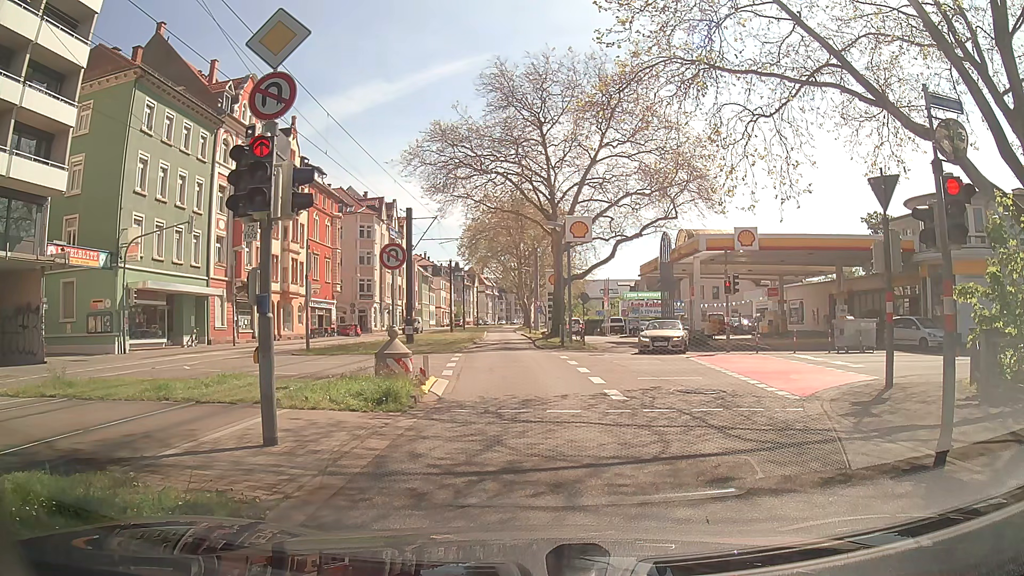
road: secondary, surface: asphalt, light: Day
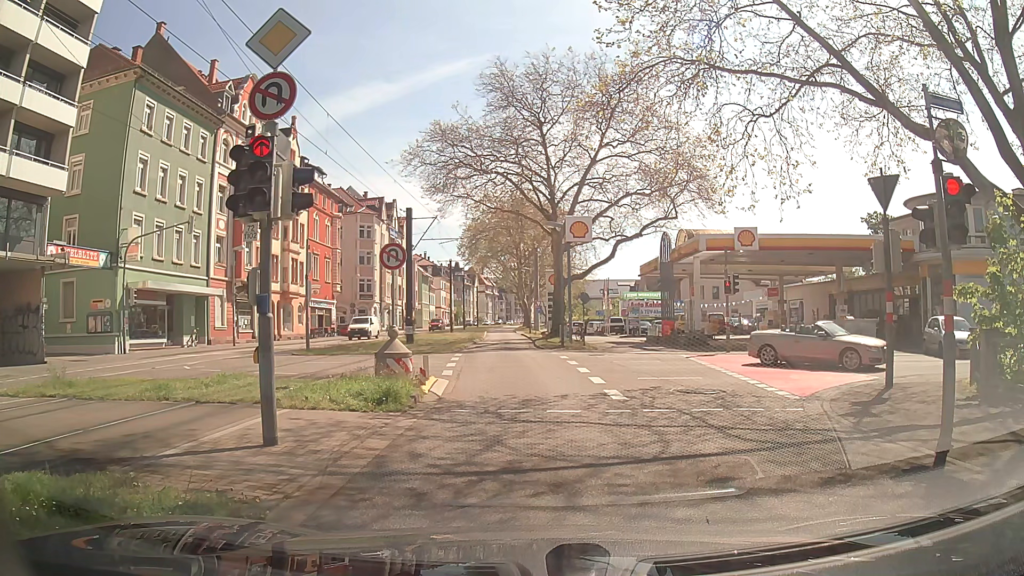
(0.0, 0.0) m; 0°
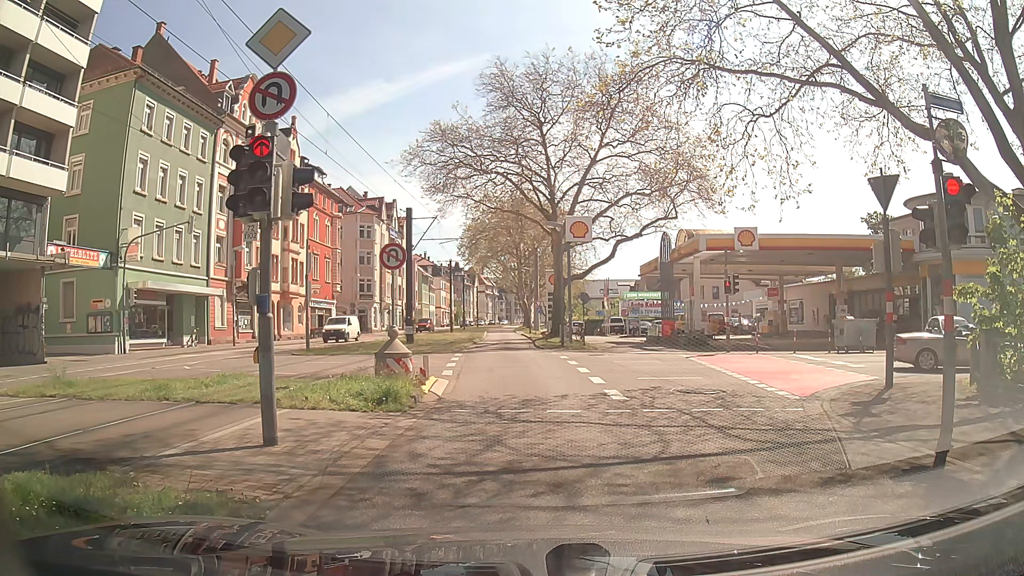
(0.0, 0.0) m; 0°
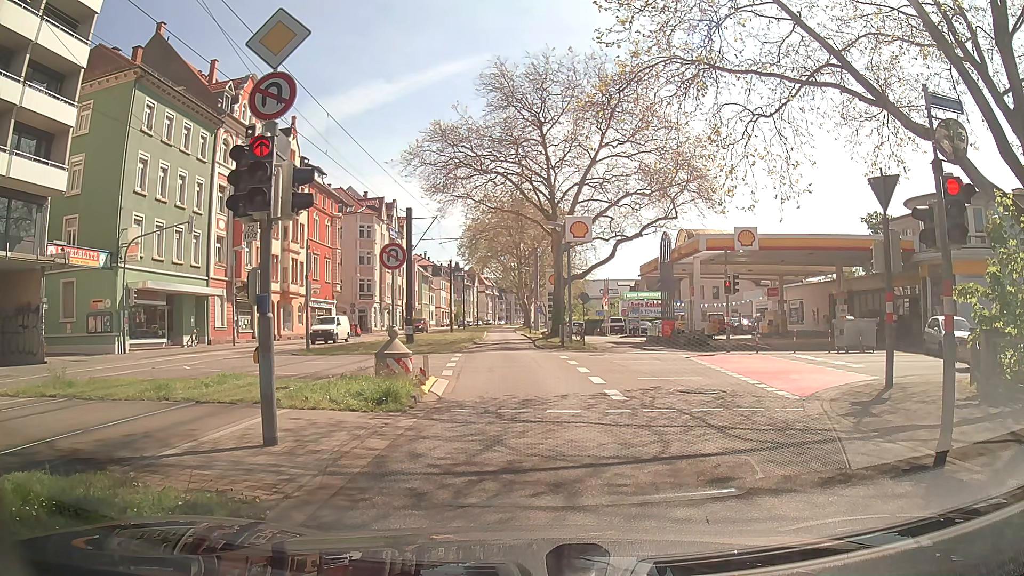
(0.0, 0.0) m; 0°
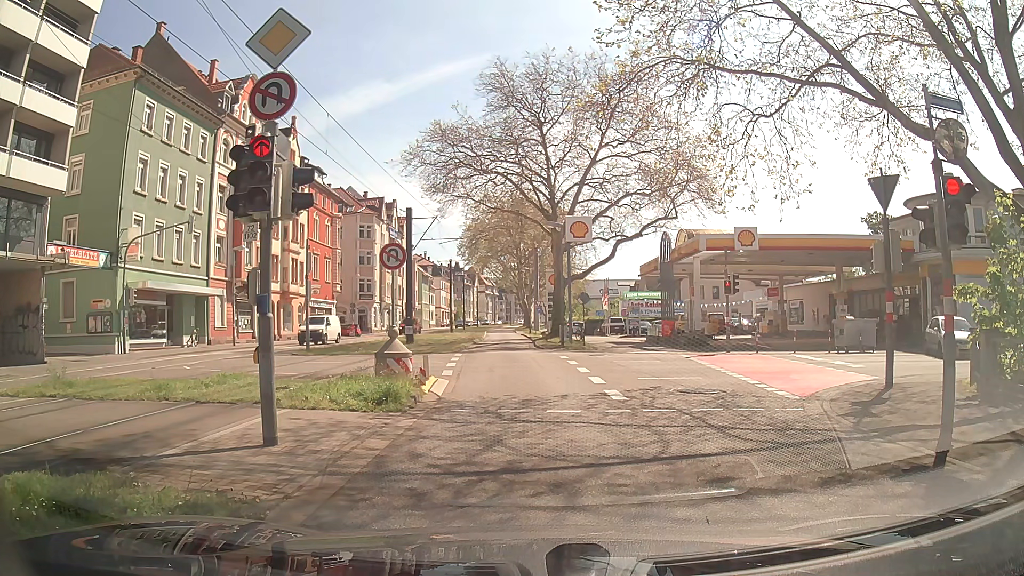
(0.0, 0.0) m; 0°
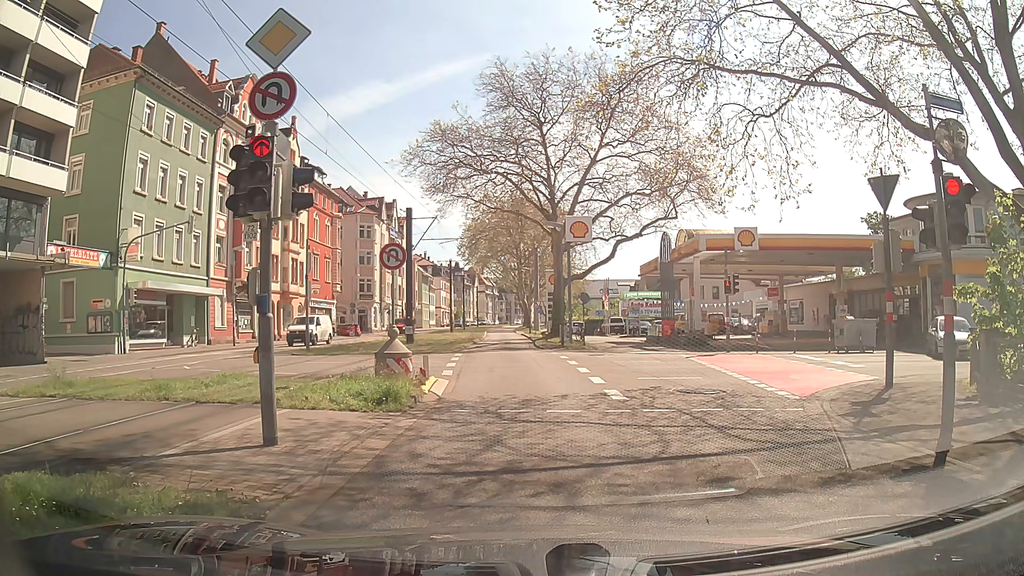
(0.0, 0.0) m; 0°
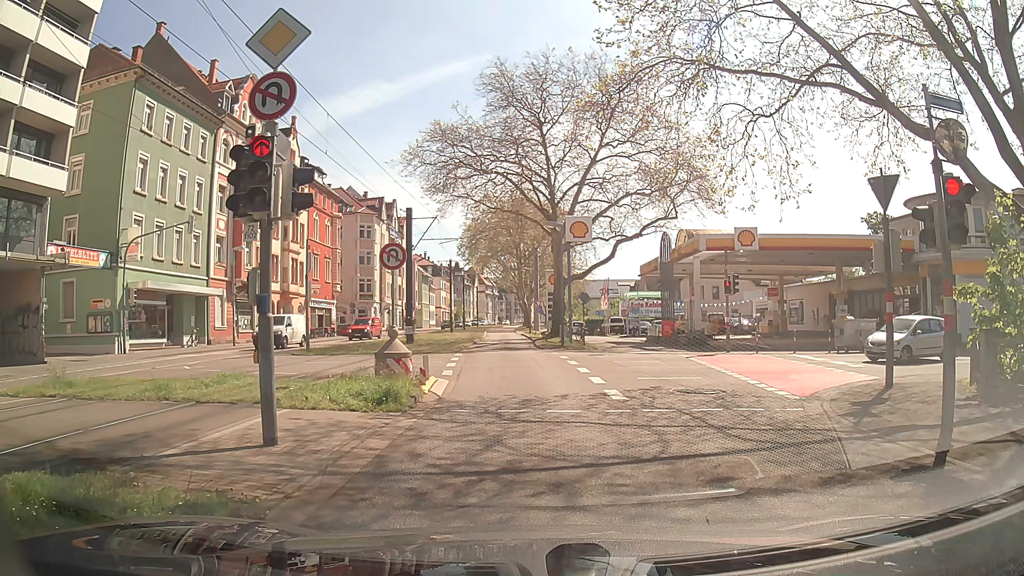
(0.0, 0.0) m; 0°
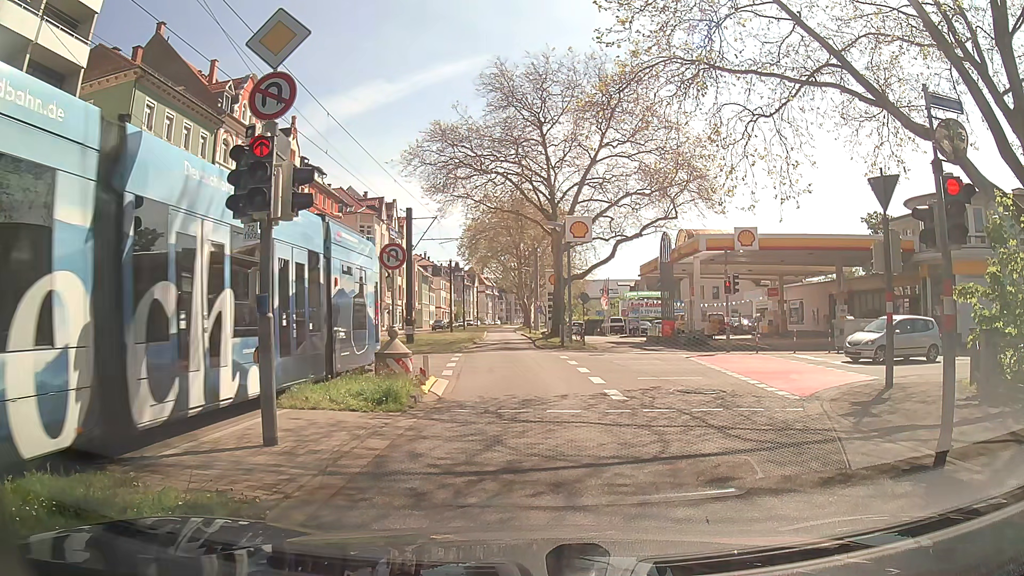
(0.0, 0.0) m; 0°
